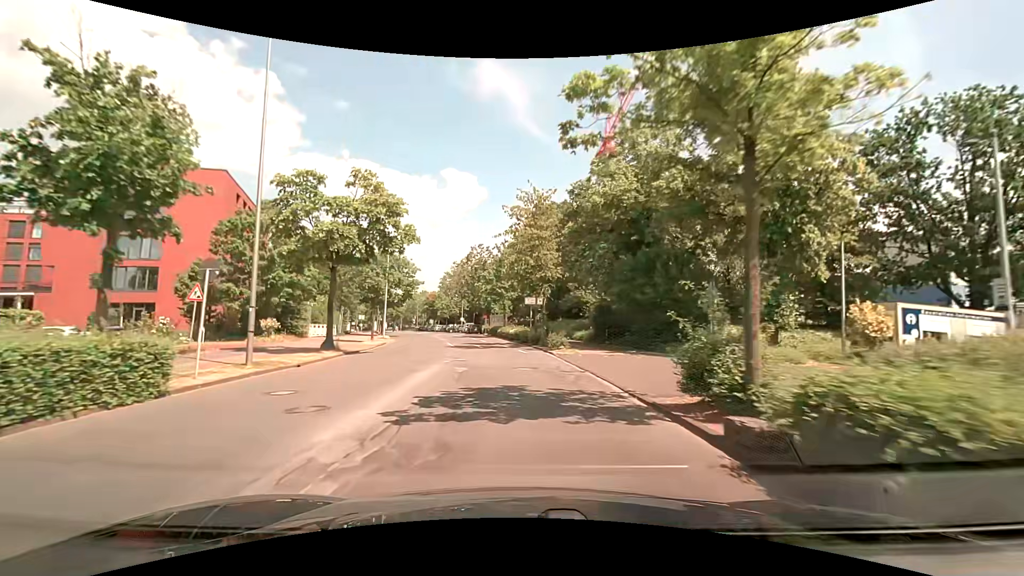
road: tertiary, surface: asphalt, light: Day
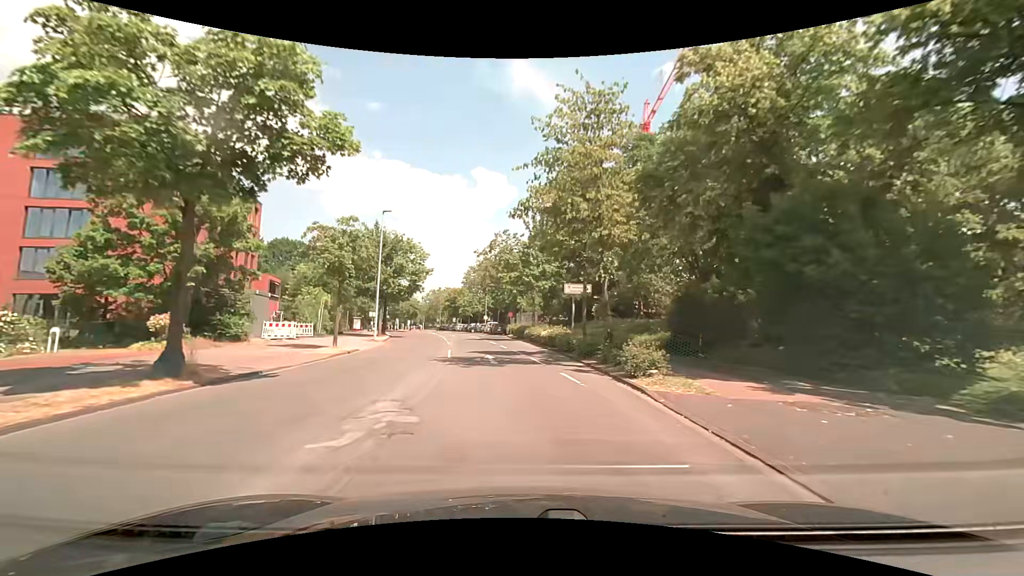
(-0.3, +13.1) m; -2°
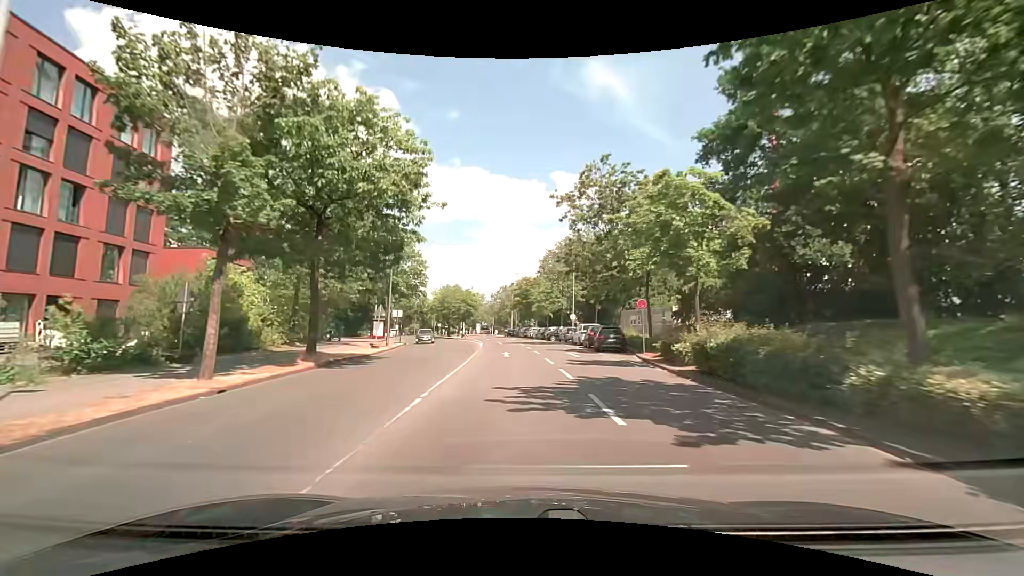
(-3.3, +34.2) m; -11°
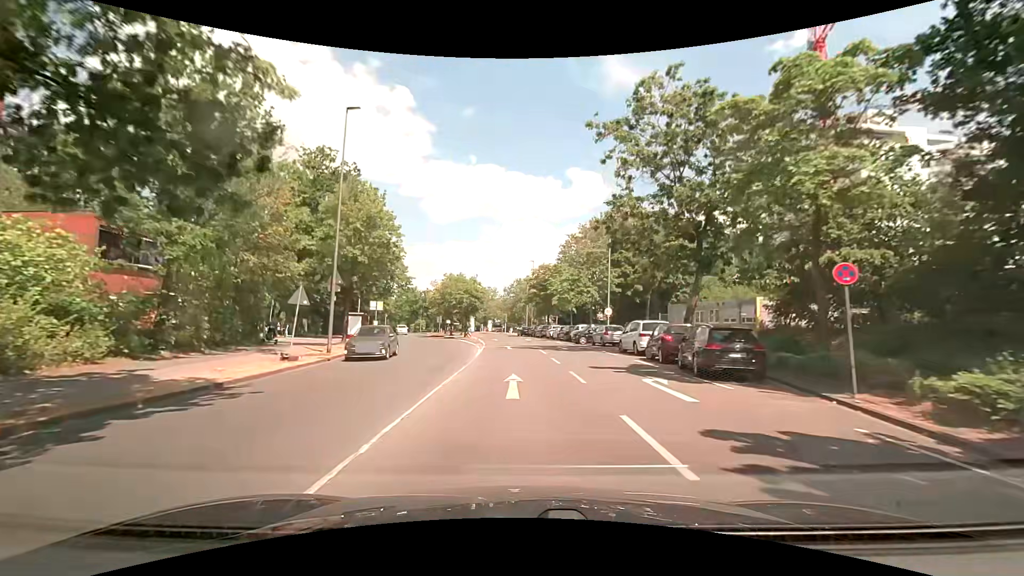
(0.0, +14.2) m; -1°
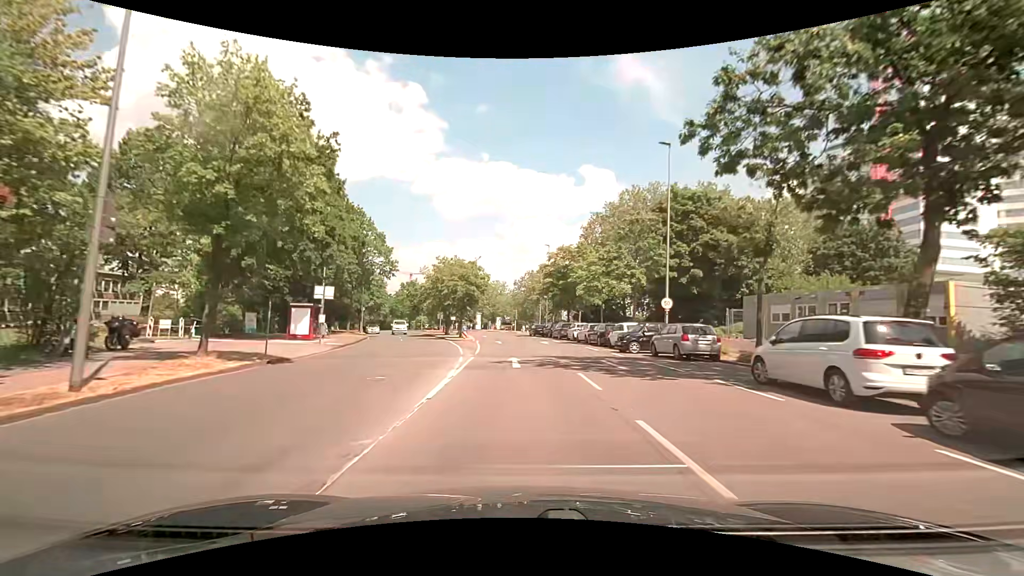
(-0.2, +14.2) m; -1°
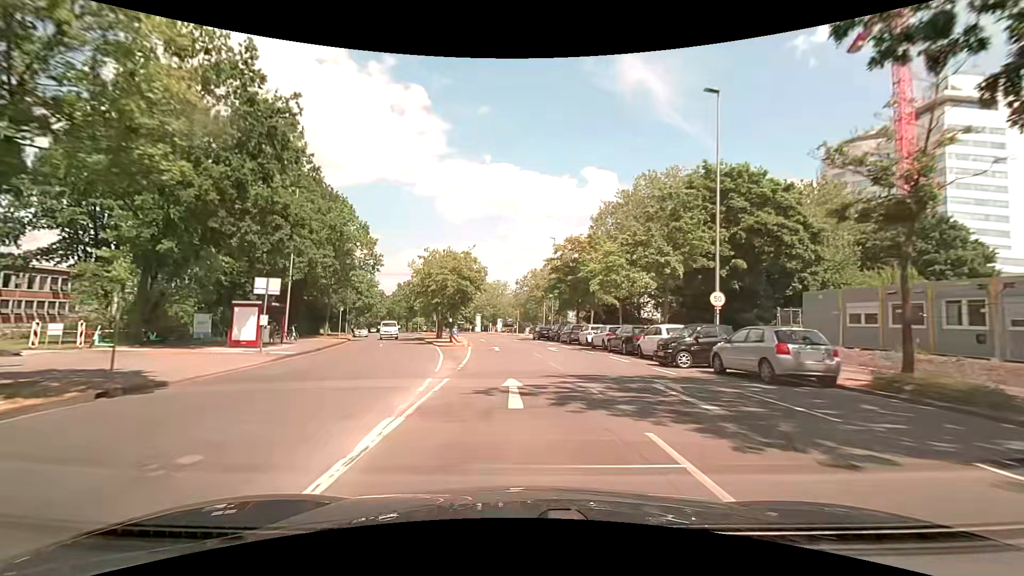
(-0.1, +7.1) m; 0°
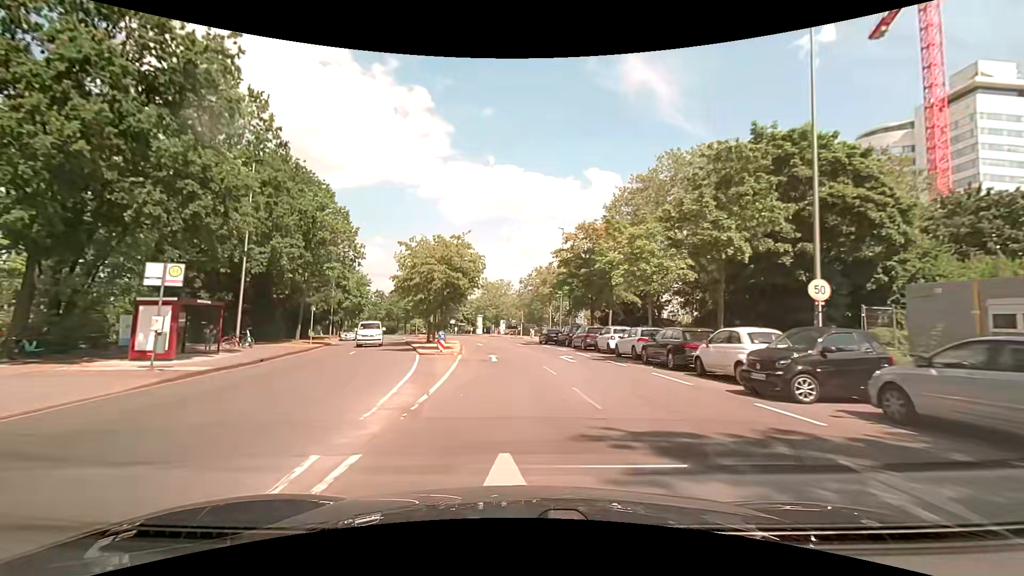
(-0.1, +7.0) m; -1°
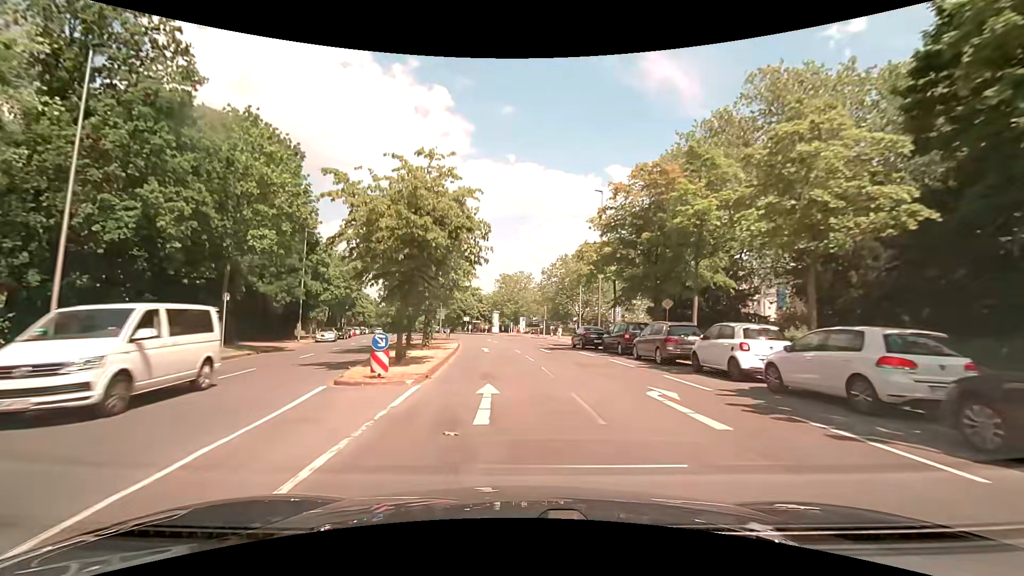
(-0.2, +14.1) m; -2°
(0, +10) (-1, +20) (-2, +30) (-3, +40) (-4, +50) (-6, +60) (-8, +69) (-10, +79) (-12, +89) (-15, +99) m
